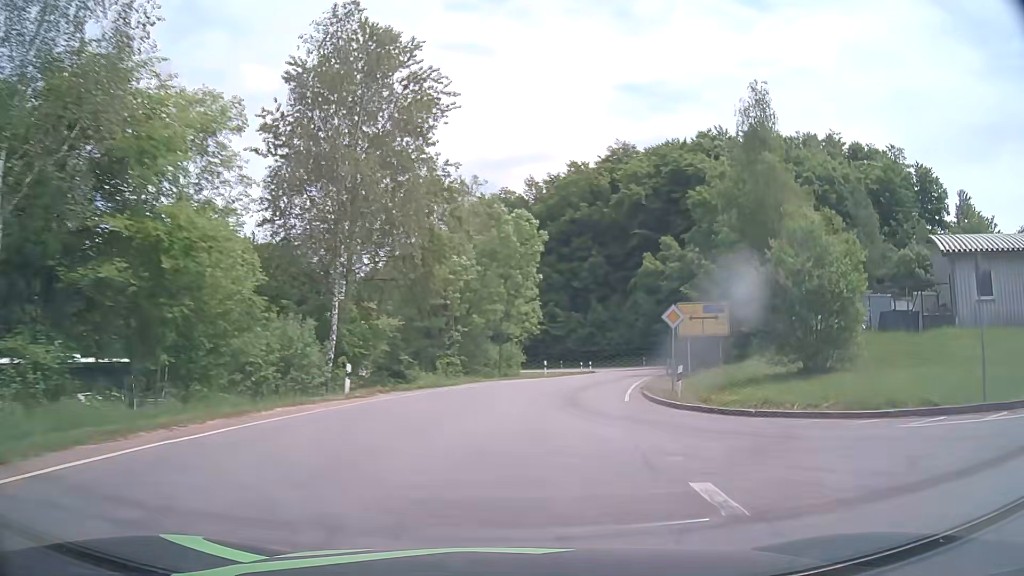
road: tertiary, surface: asphalt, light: Day
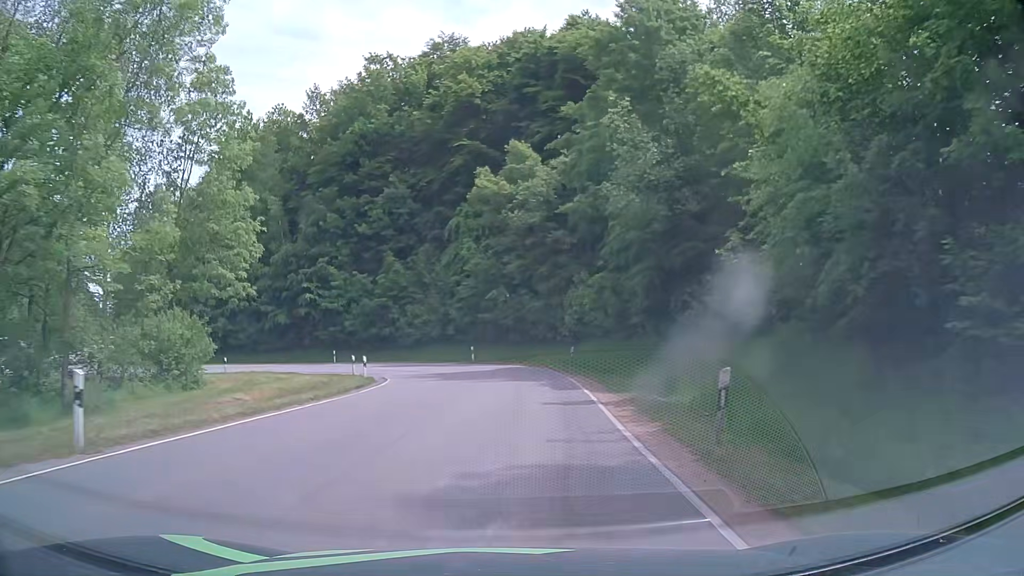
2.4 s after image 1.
(+5.6, +34.7) m; +16°
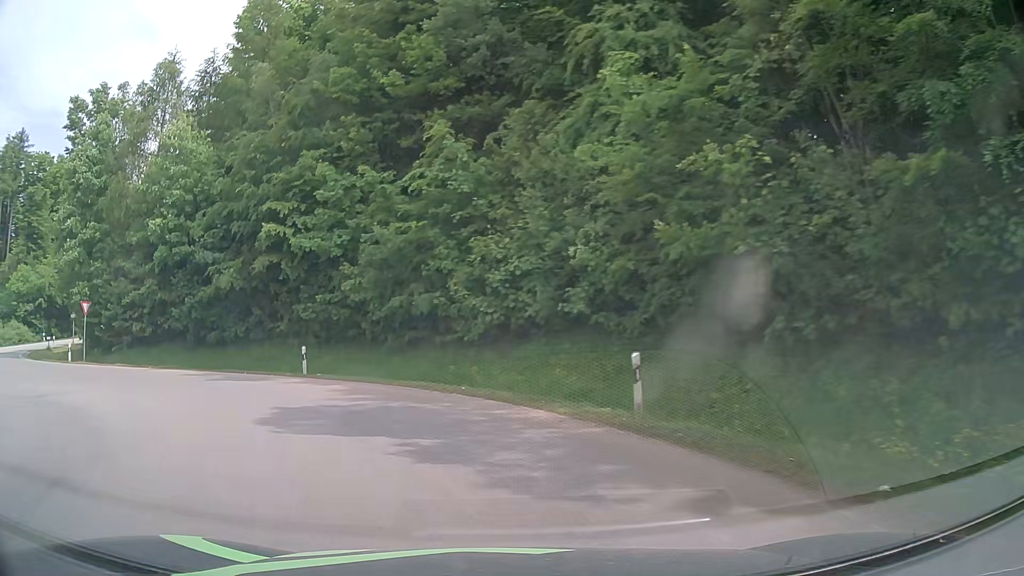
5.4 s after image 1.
(-0.7, +34.1) m; -14°
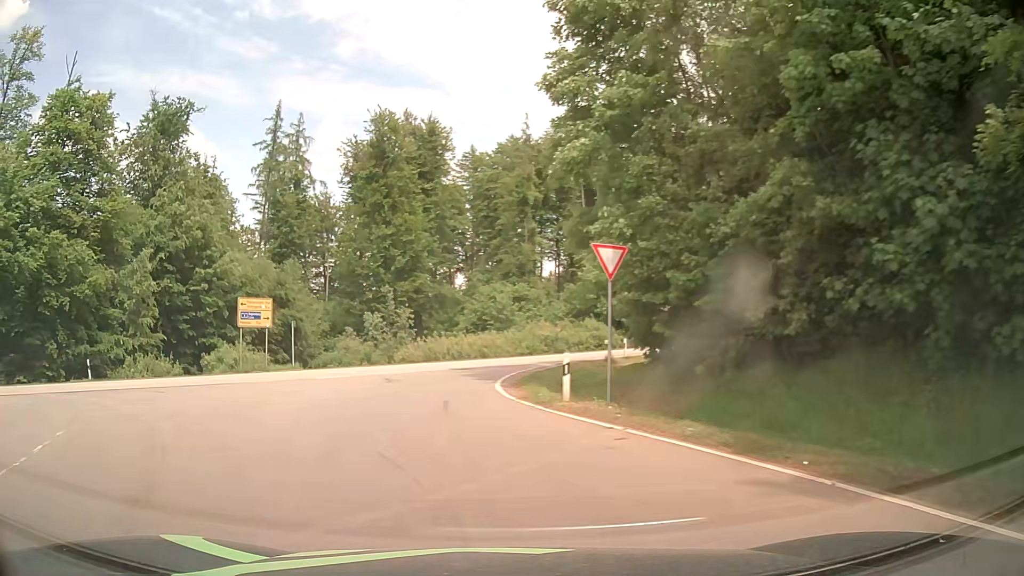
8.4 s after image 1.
(-10.8, +21.4) m; -55°
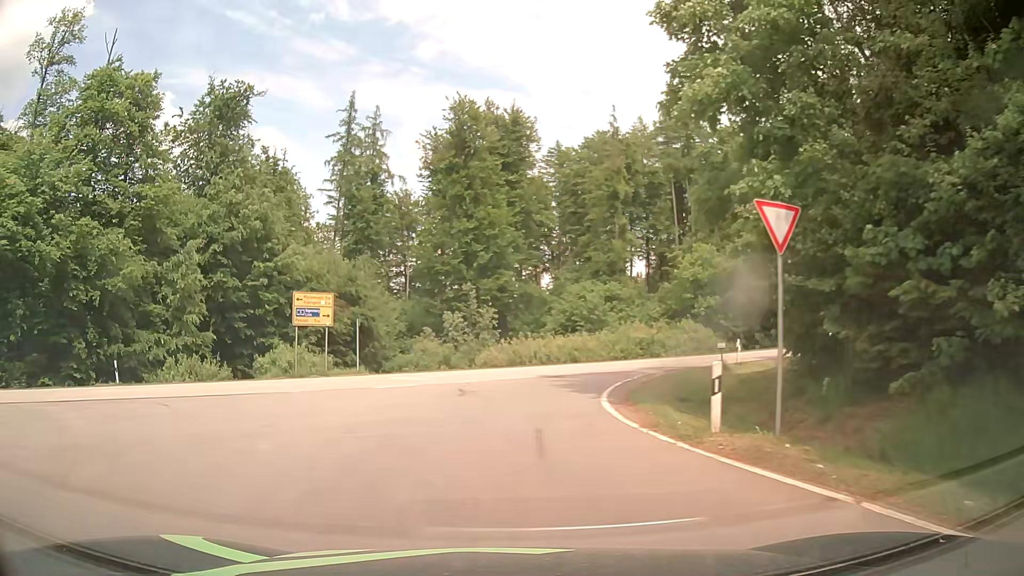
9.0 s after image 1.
(-0.3, +4.6) m; -7°
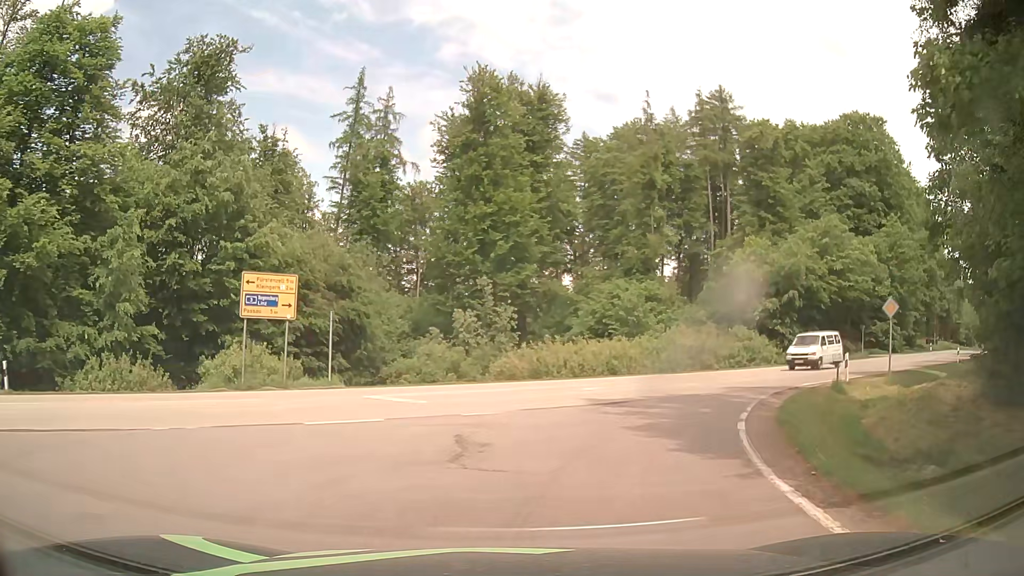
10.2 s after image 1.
(-0.5, +8.7) m; -2°
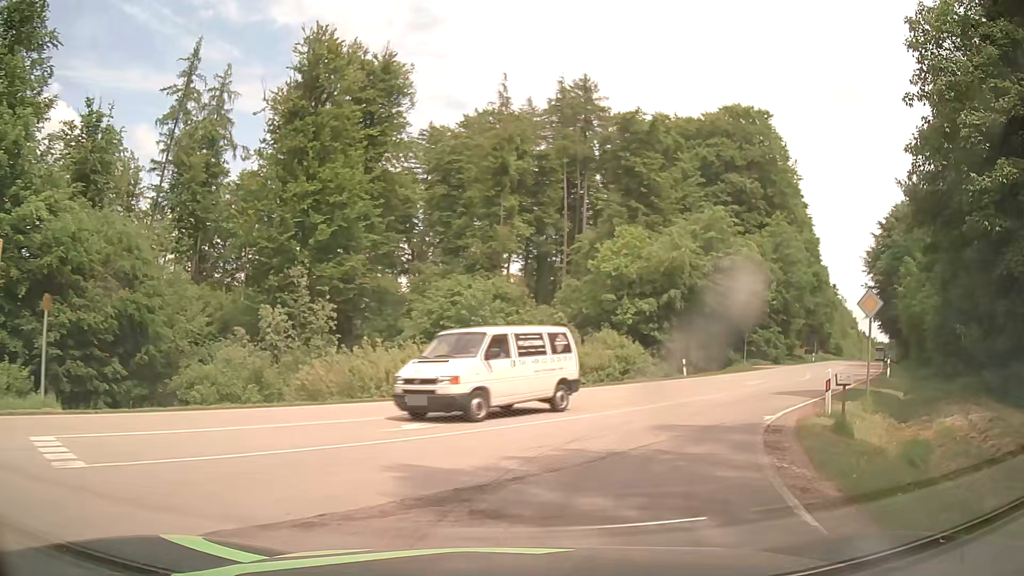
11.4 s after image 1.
(+0.9, +8.8) m; +14°
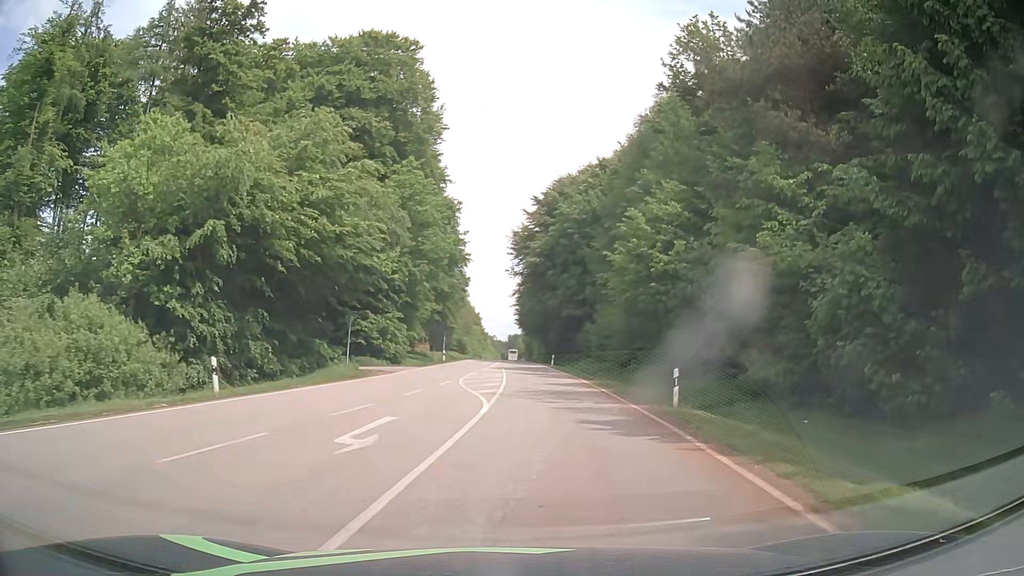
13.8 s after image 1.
(+6.6, +19.8) m; +34°
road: secondary
